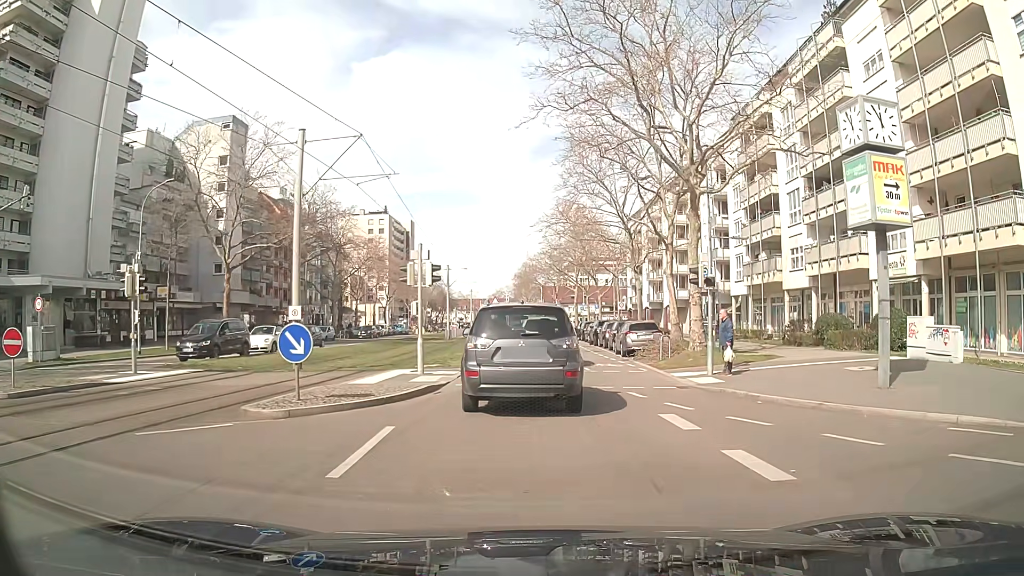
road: tertiary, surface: asphalt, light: Day
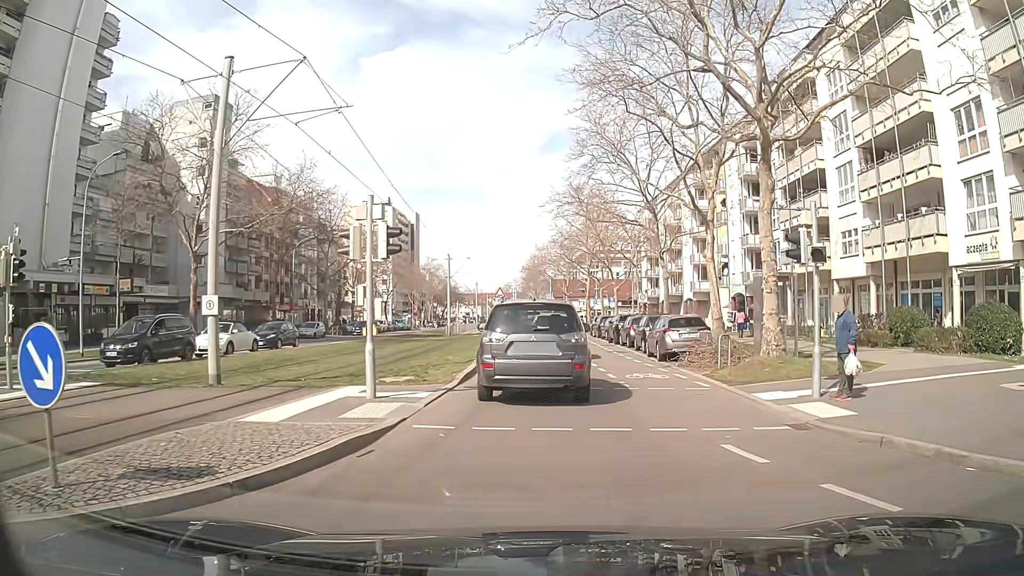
(0.0, +6.2) m; -1°
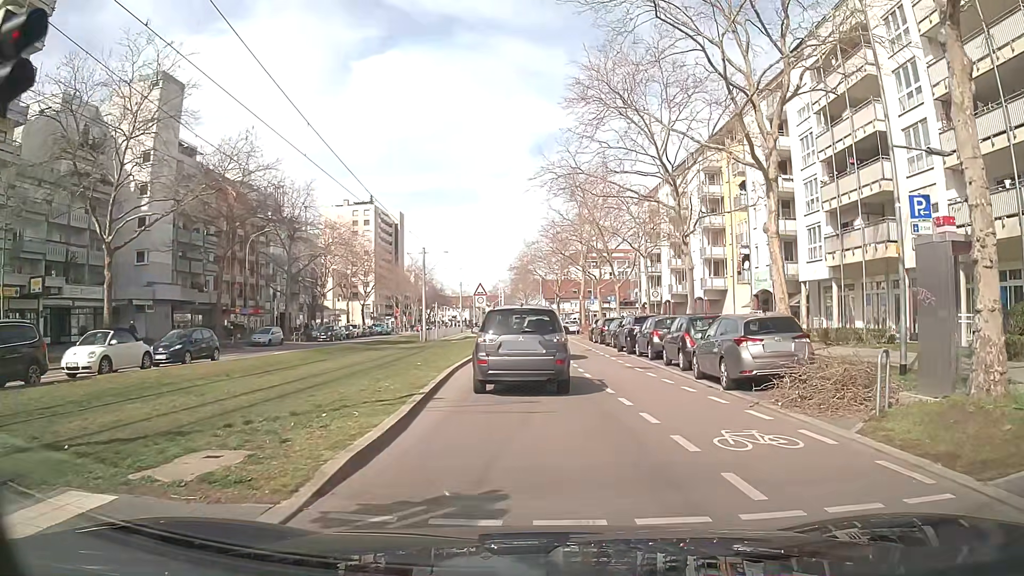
(+0.1, +8.7) m; +1°
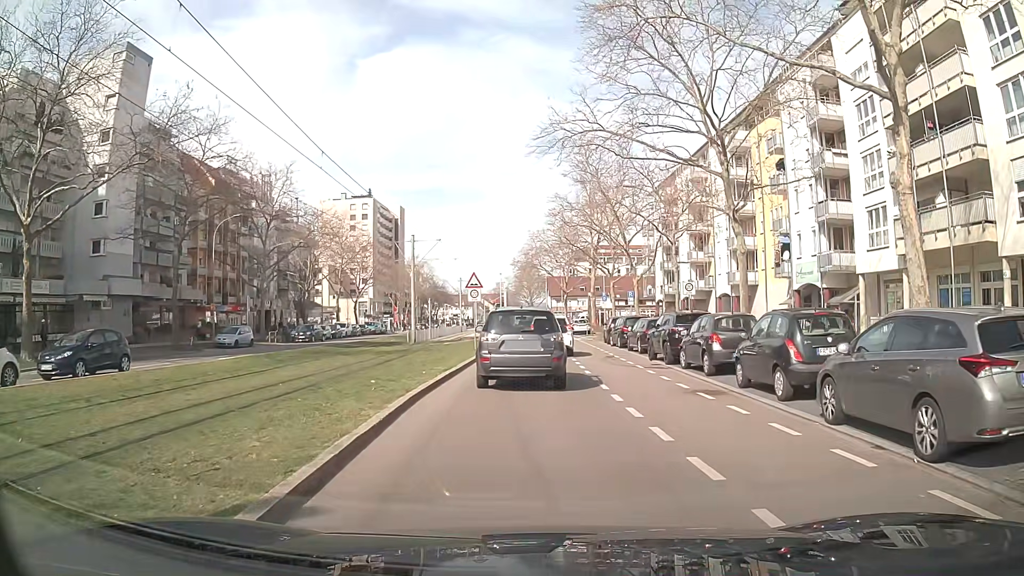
(0.0, +7.2) m; +1°
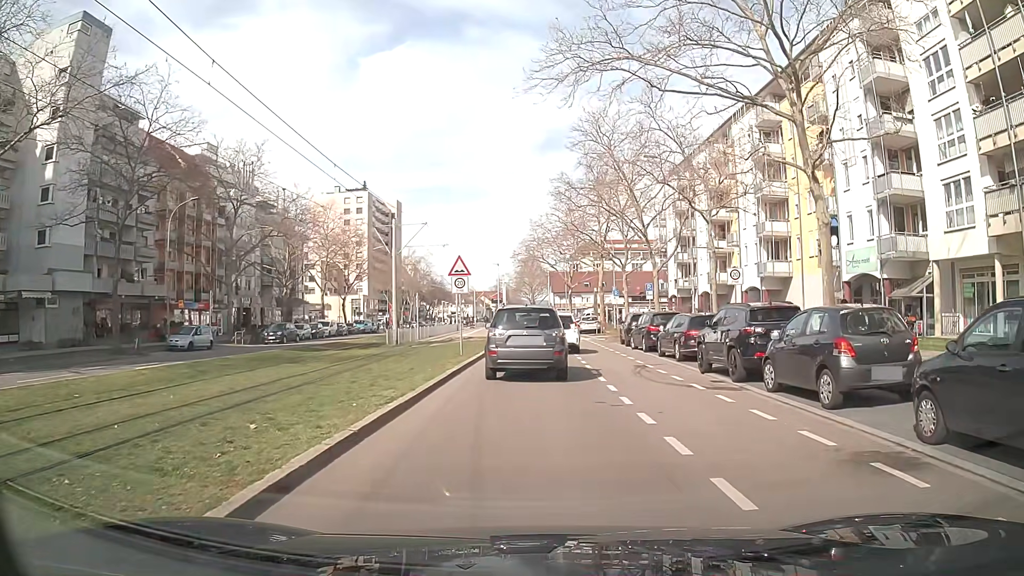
(-0.1, +7.0) m; 0°
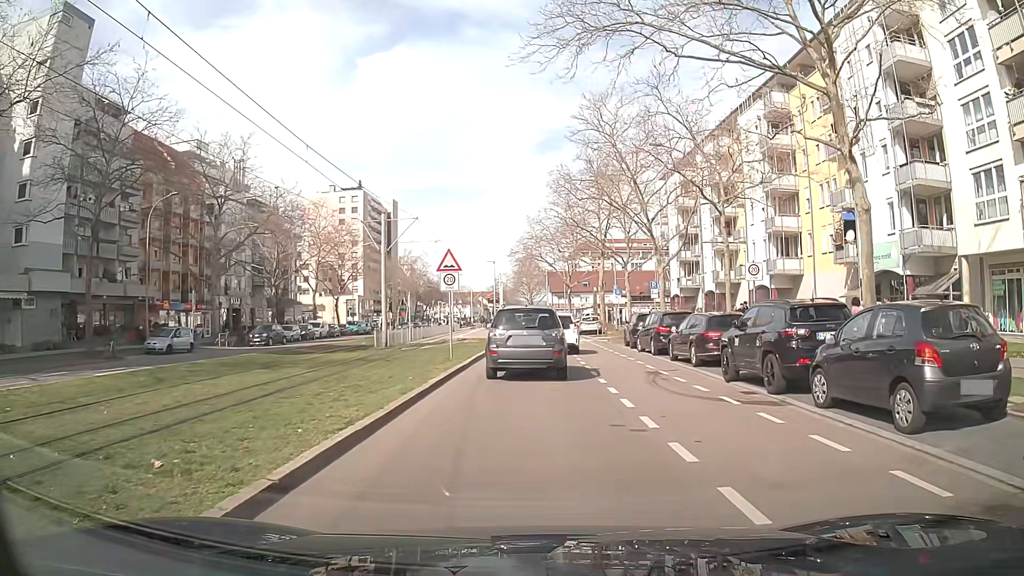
(-0.1, +2.4) m; -1°
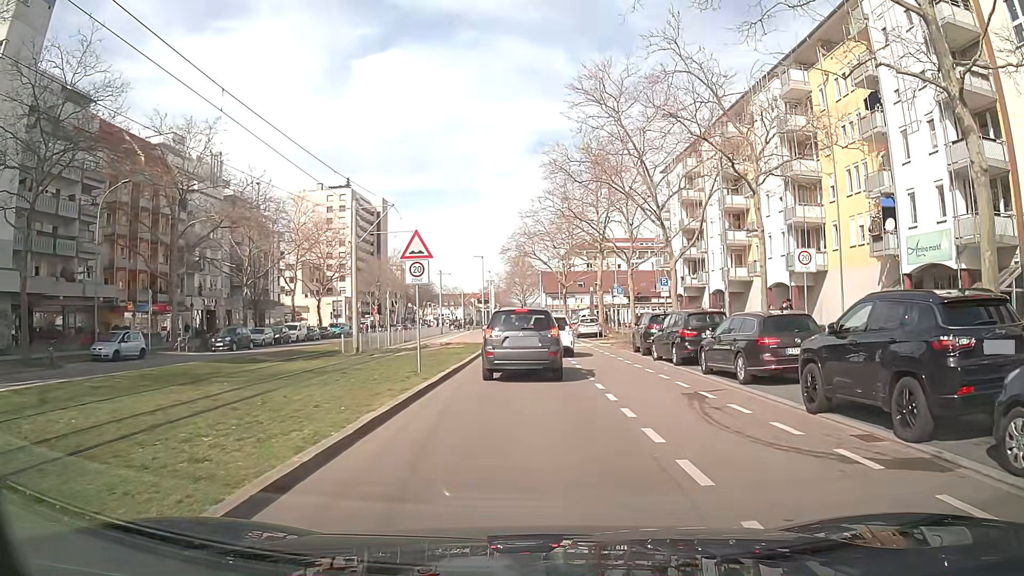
(+0.1, +4.9) m; 0°
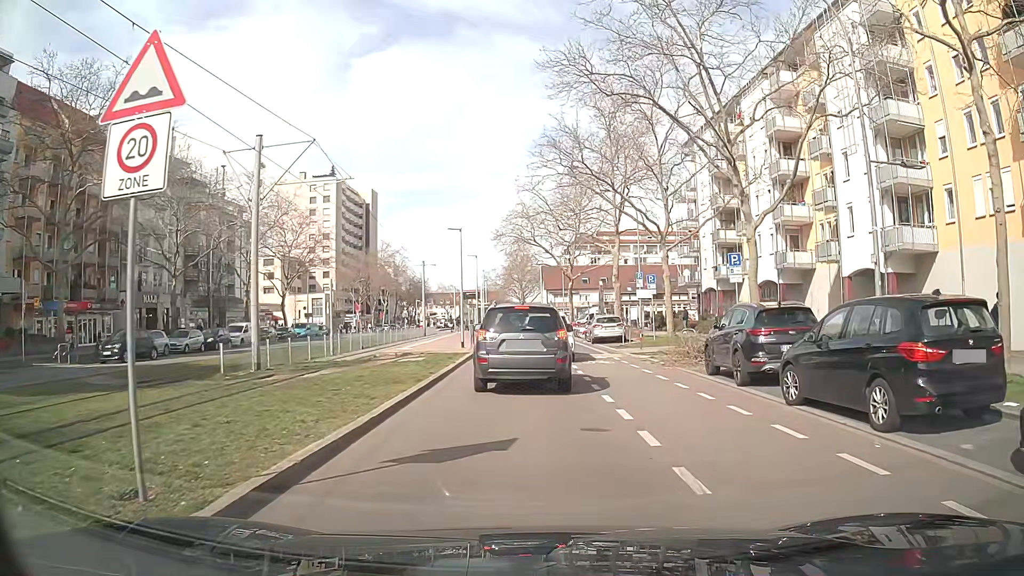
(+0.3, +12.2) m; +1°
(0, +10) (0, +20) (0, +30) (-1, +40) (-1, +50) (-2, +60) (-2, +70) (-3, +80) (-4, +90) (-5, +100) m
